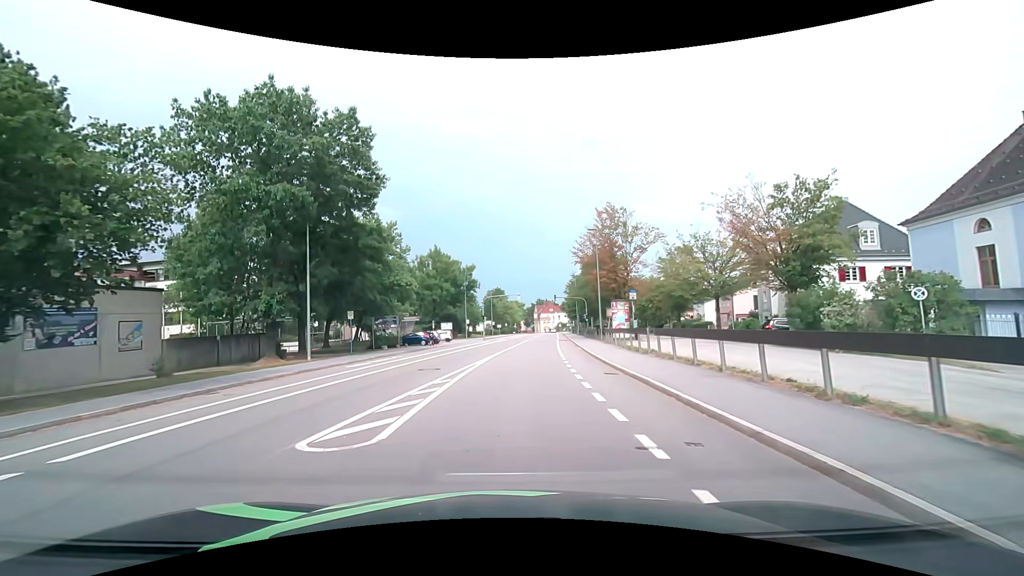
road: tertiary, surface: asphalt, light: Day
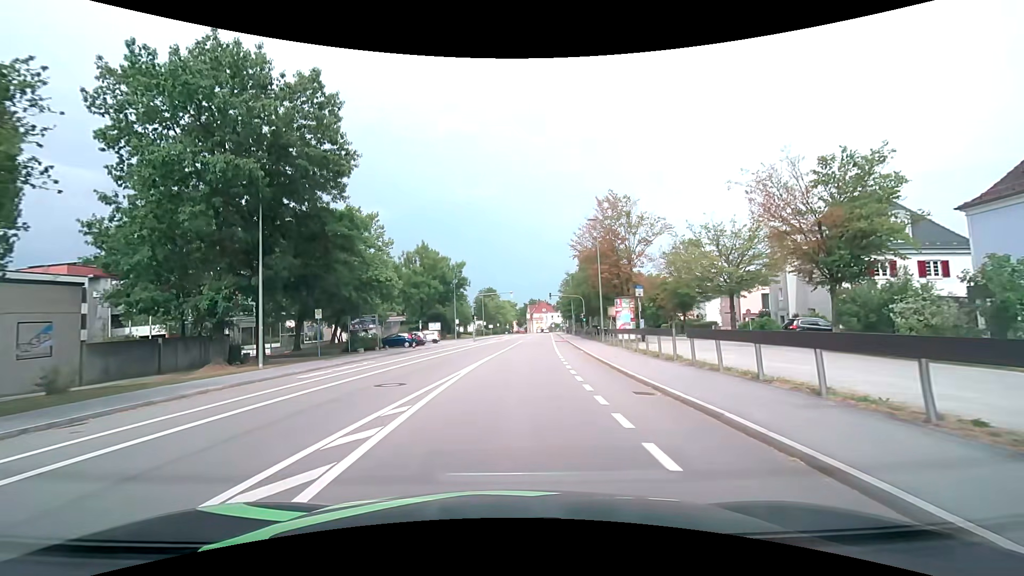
(0.0, +4.5) m; 0°
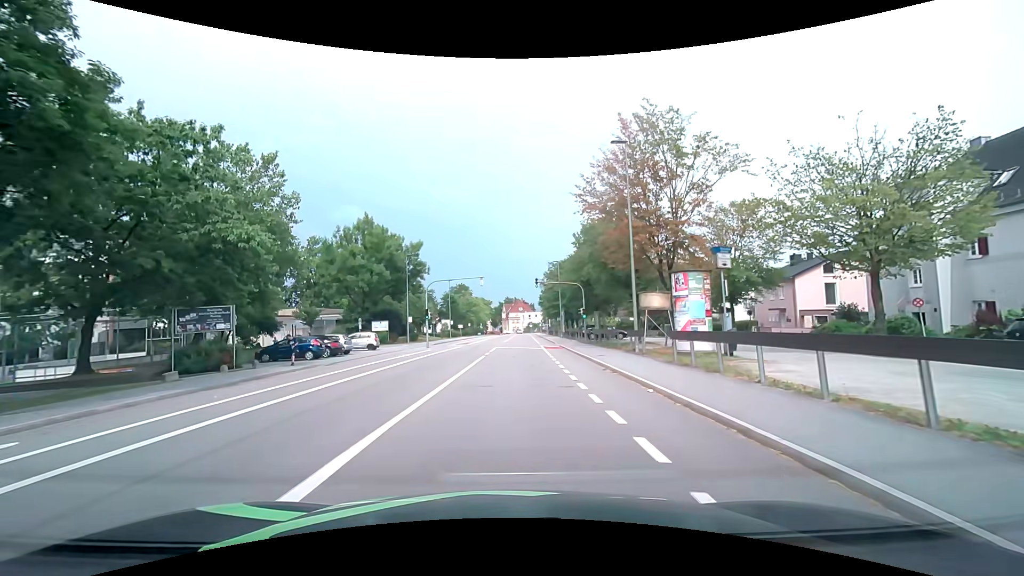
(+0.6, +18.0) m; +3°
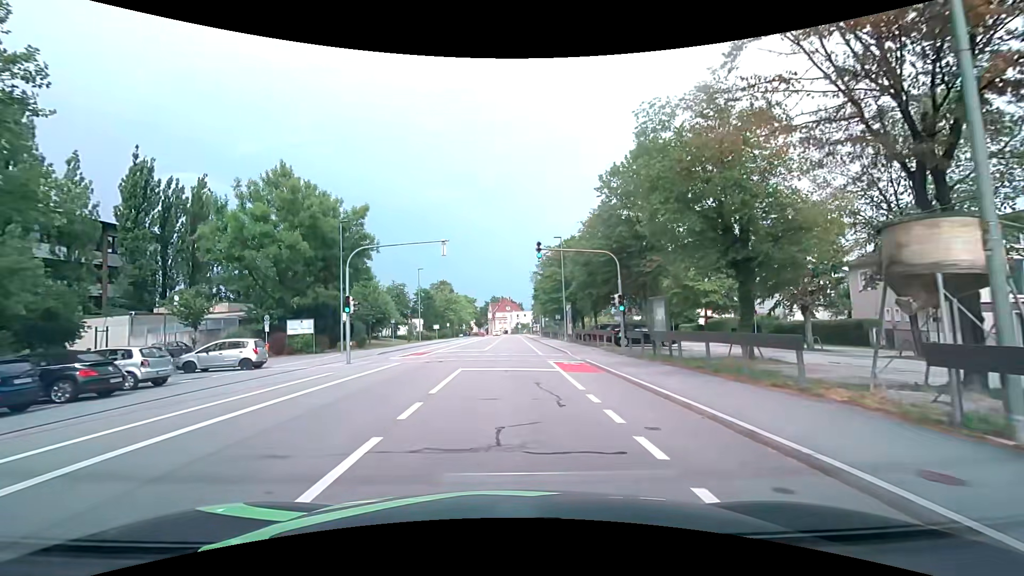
(+0.2, +18.2) m; +1°
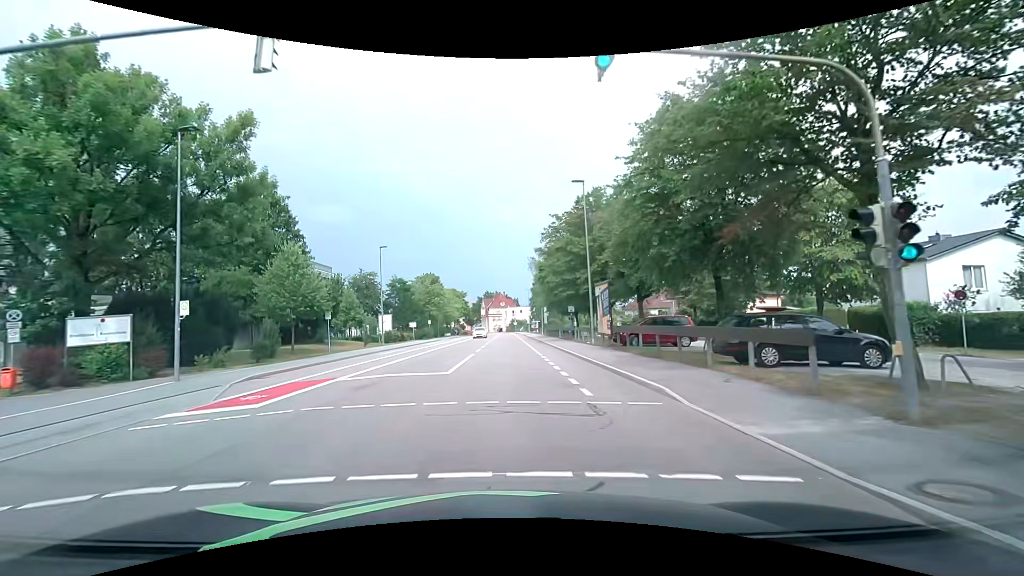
(+0.1, +18.0) m; +1°
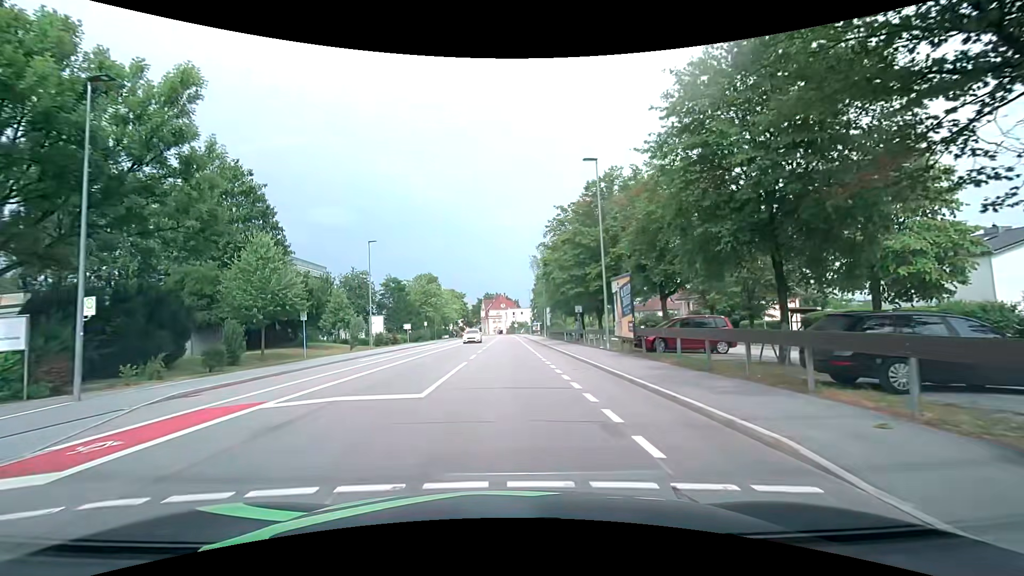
(0.0, +4.4) m; 0°
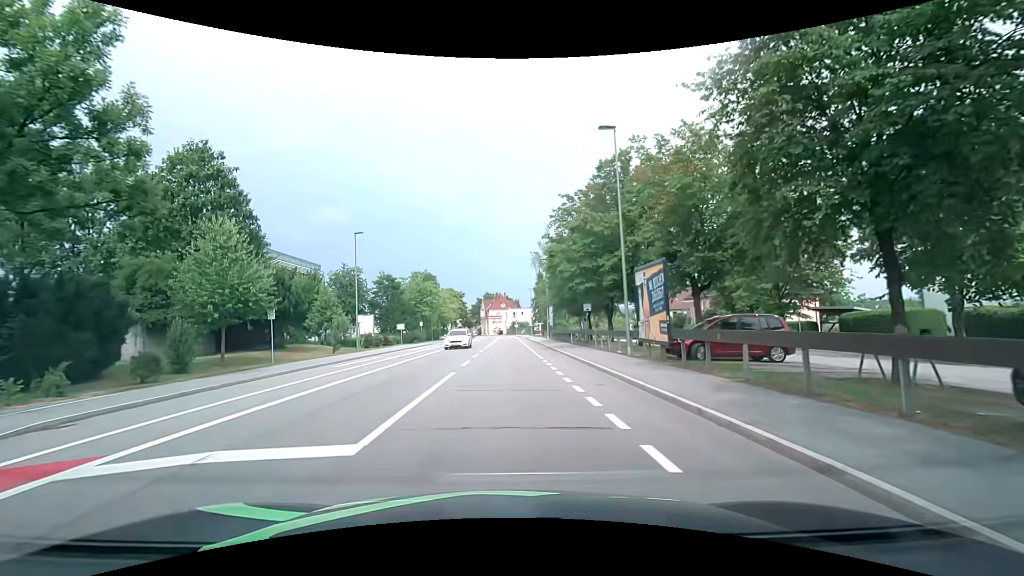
(0.0, +4.4) m; -1°
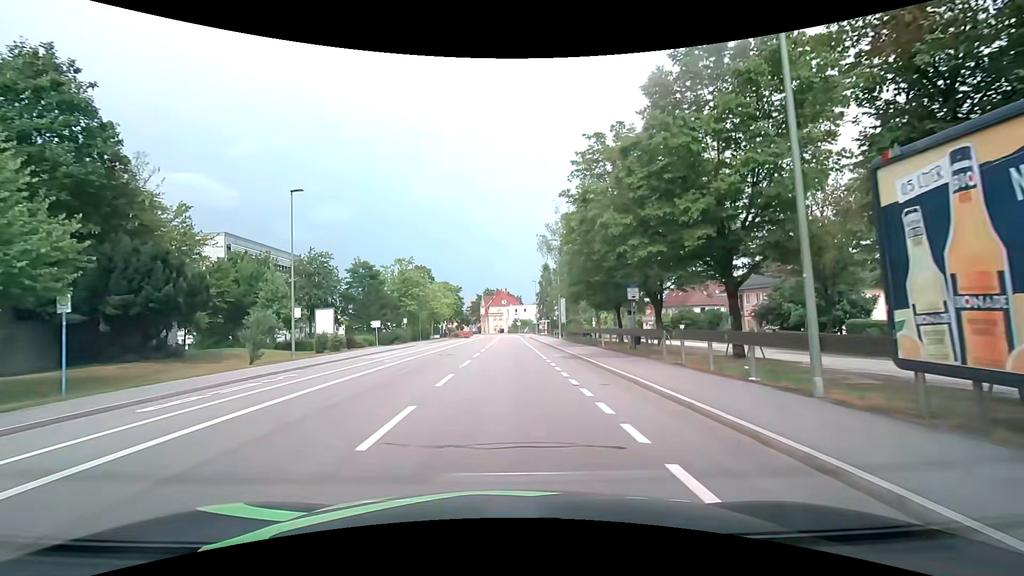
(+0.1, +13.0) m; +1°
(0, +10) (0, +20) (0, +30) (0, +40) (0, +50) (0, +60) (0, +70) (0, +80) (0, +90) (-1, +100) m
